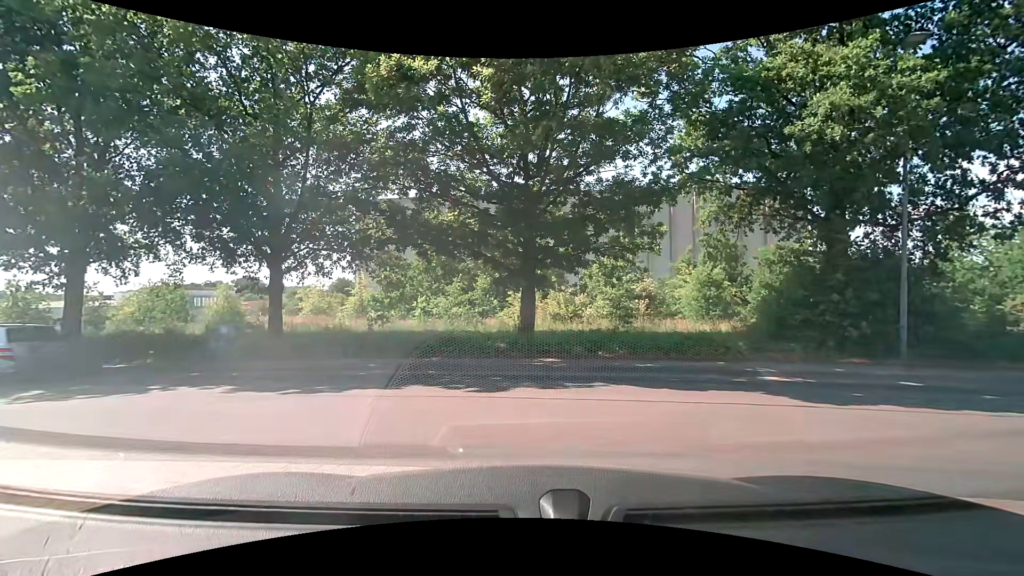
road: service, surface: paving_stones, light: Day
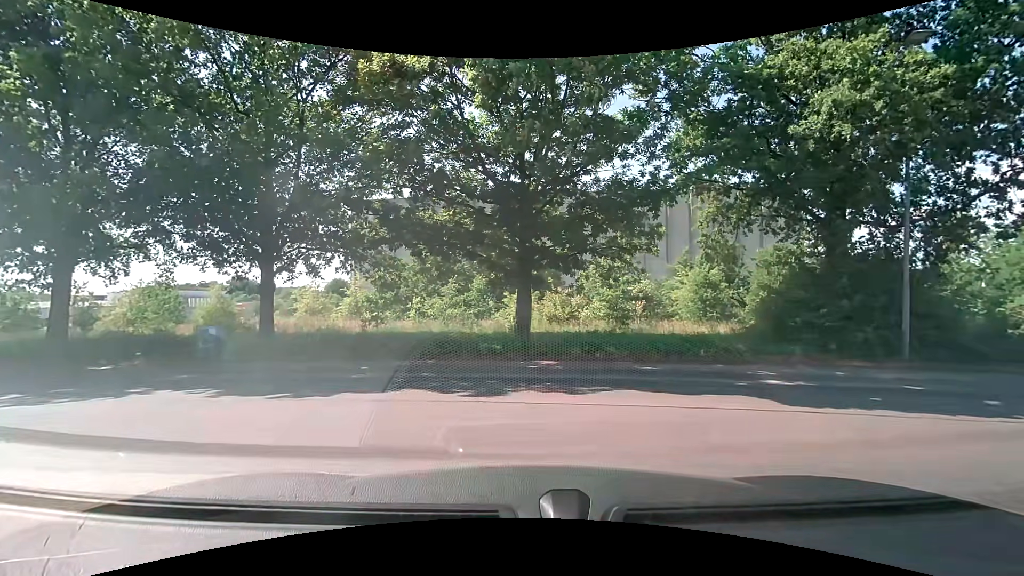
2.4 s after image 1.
(0.0, +0.3) m; 0°
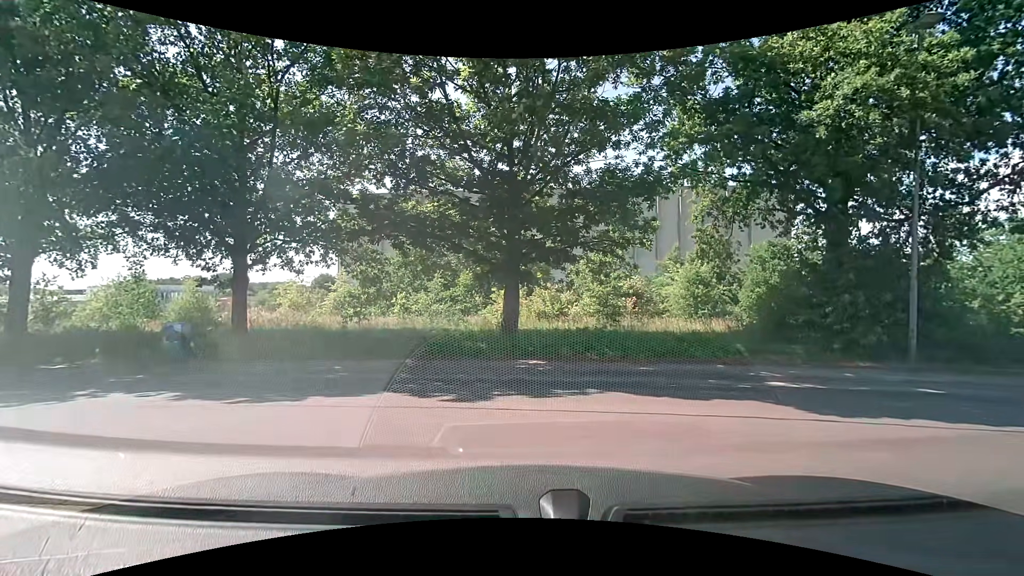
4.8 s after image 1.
(0.0, +0.8) m; 0°
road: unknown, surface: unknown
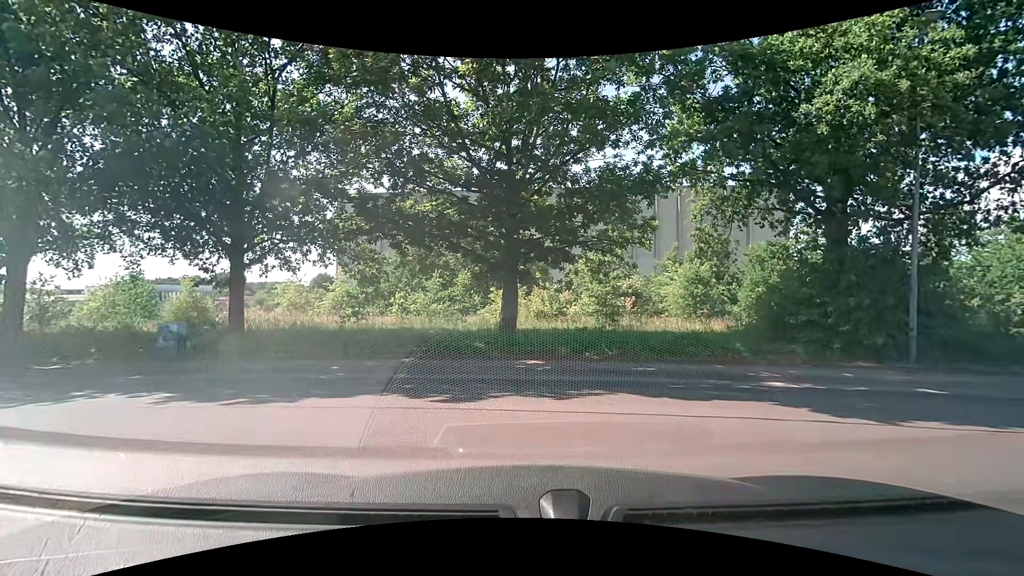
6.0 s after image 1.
(0.0, +0.1) m; 0°
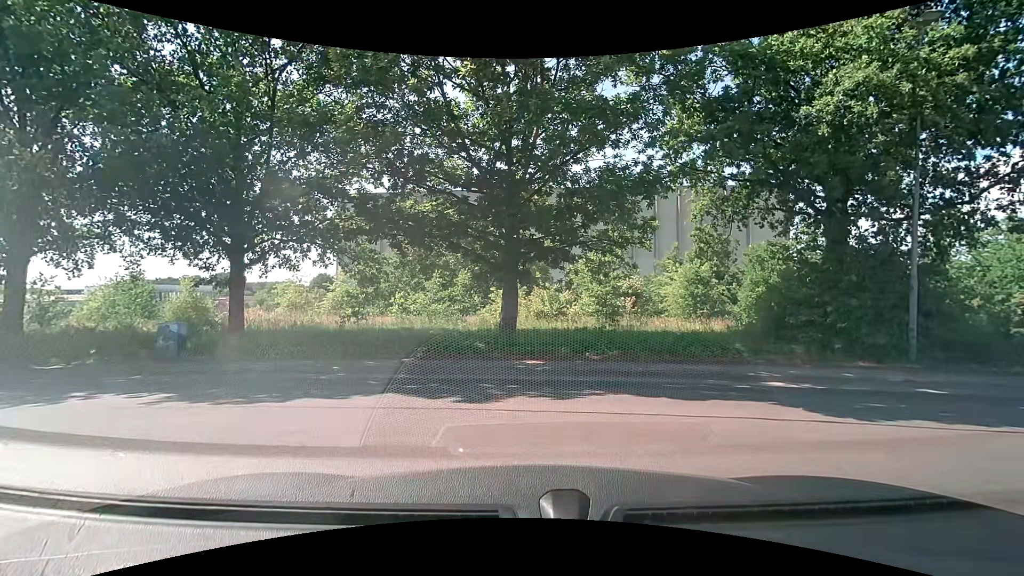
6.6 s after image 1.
(0.0, 0.0) m; 0°
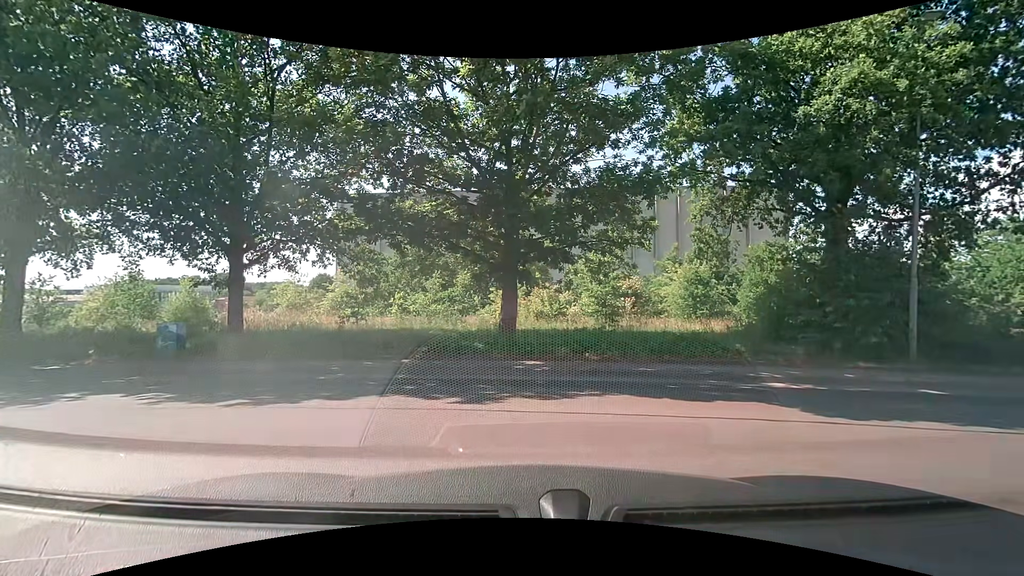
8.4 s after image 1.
(0.0, 0.0) m; 0°
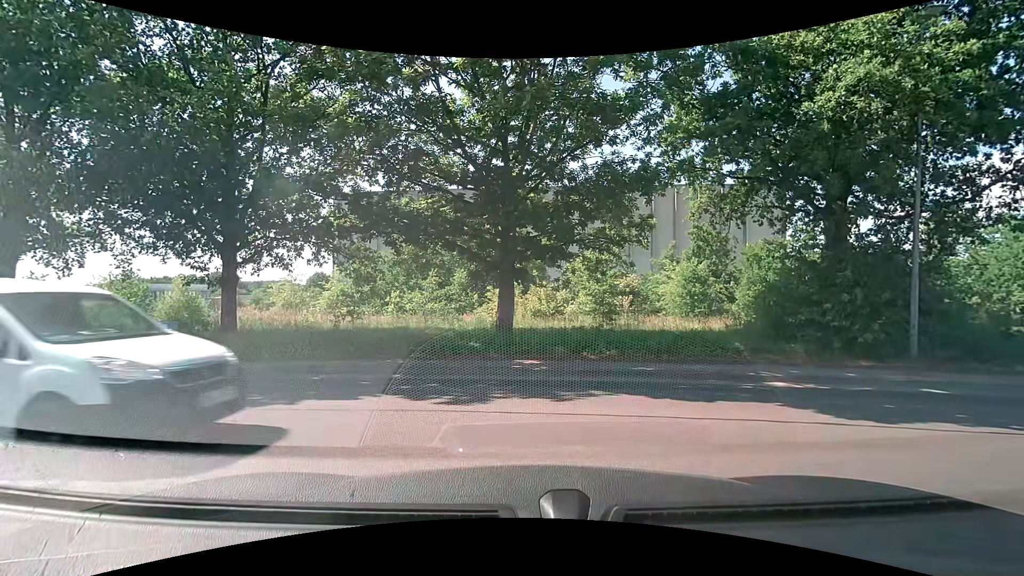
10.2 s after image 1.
(0.0, +0.2) m; 0°
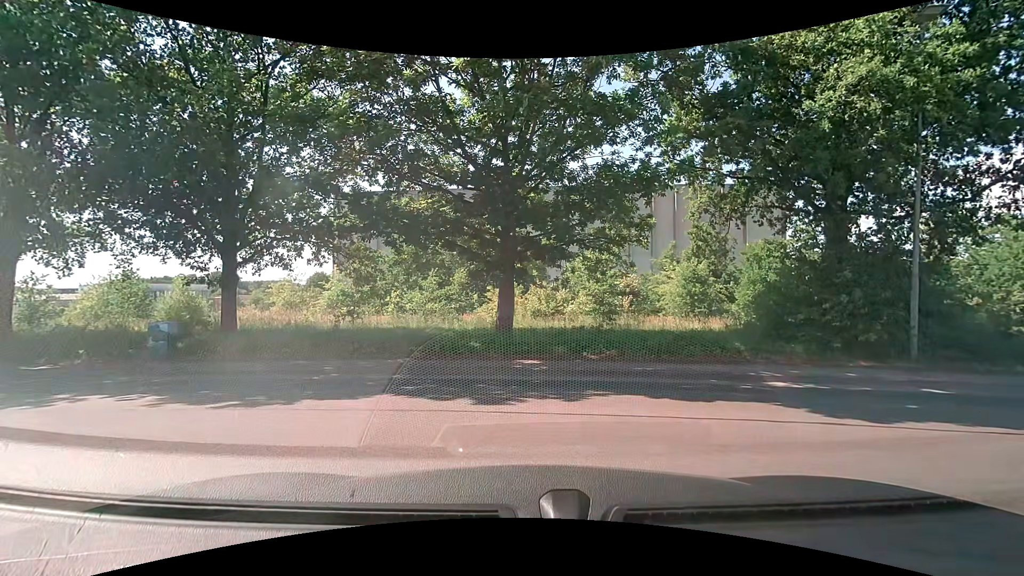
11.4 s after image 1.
(0.0, 0.0) m; 0°
